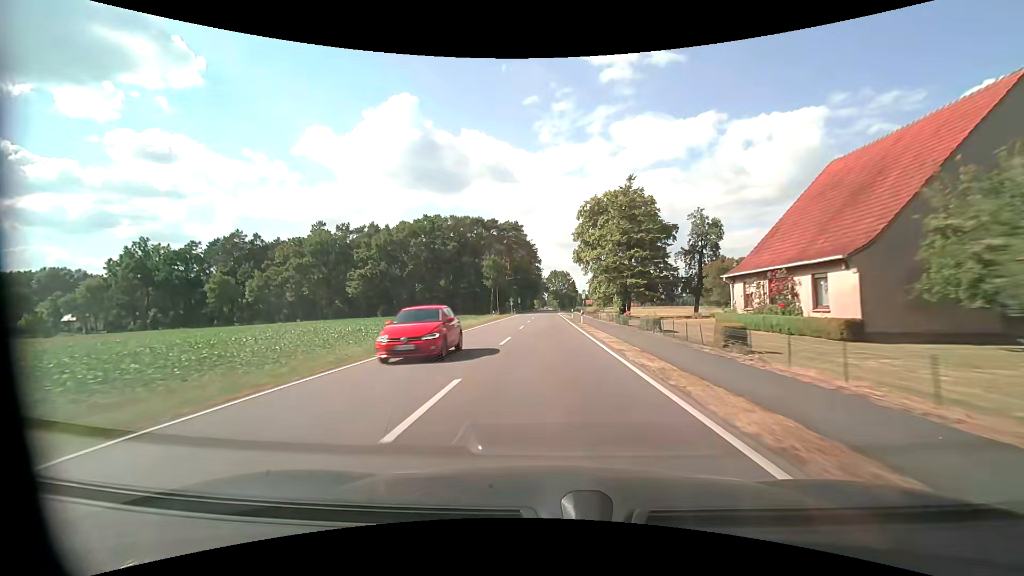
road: tertiary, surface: asphalt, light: Day
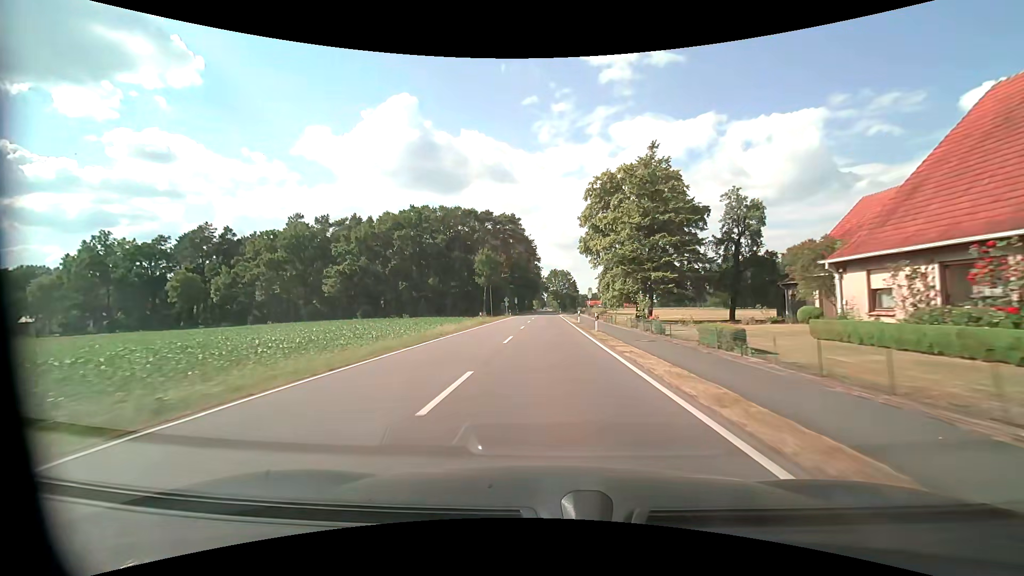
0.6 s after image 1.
(0.0, +11.1) m; 0°
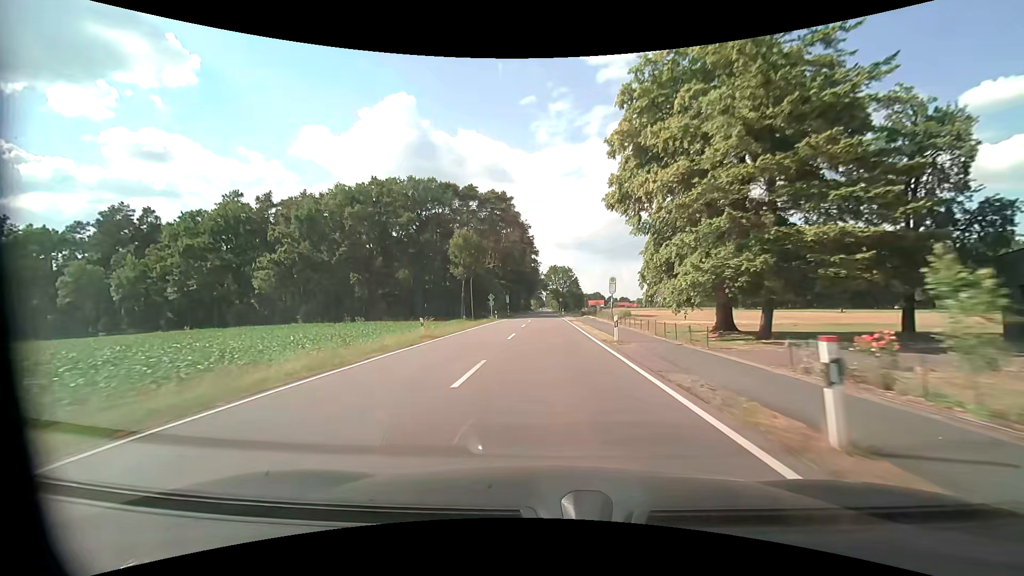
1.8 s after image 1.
(+0.1, +22.3) m; 0°
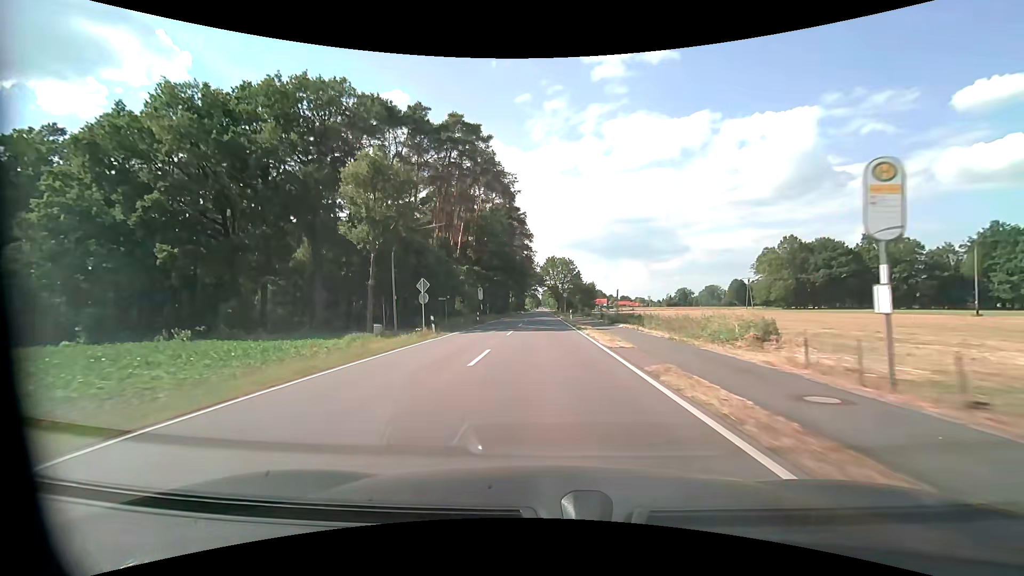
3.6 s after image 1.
(+0.1, +33.5) m; +1°
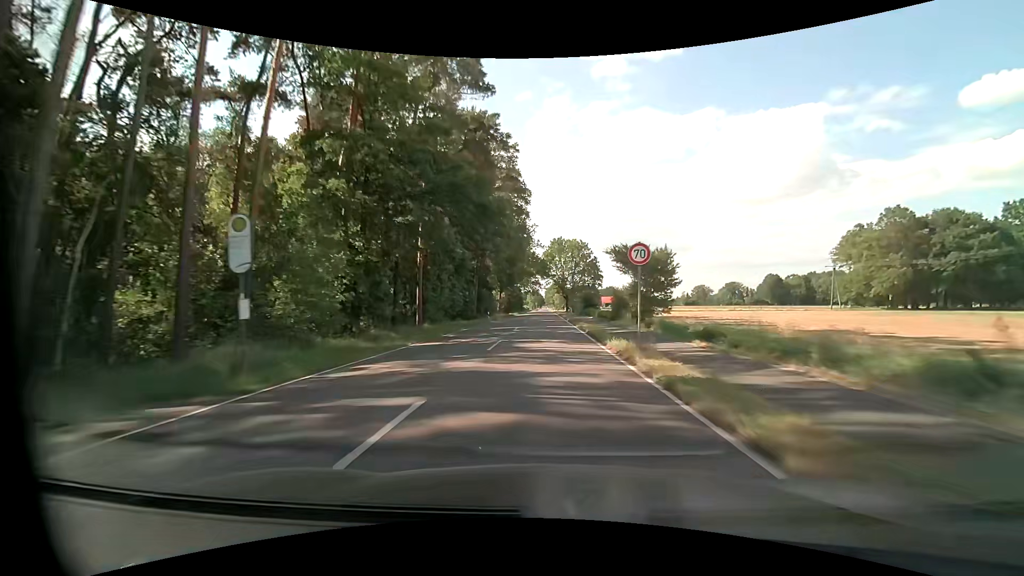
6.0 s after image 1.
(-0.3, +44.6) m; -1°
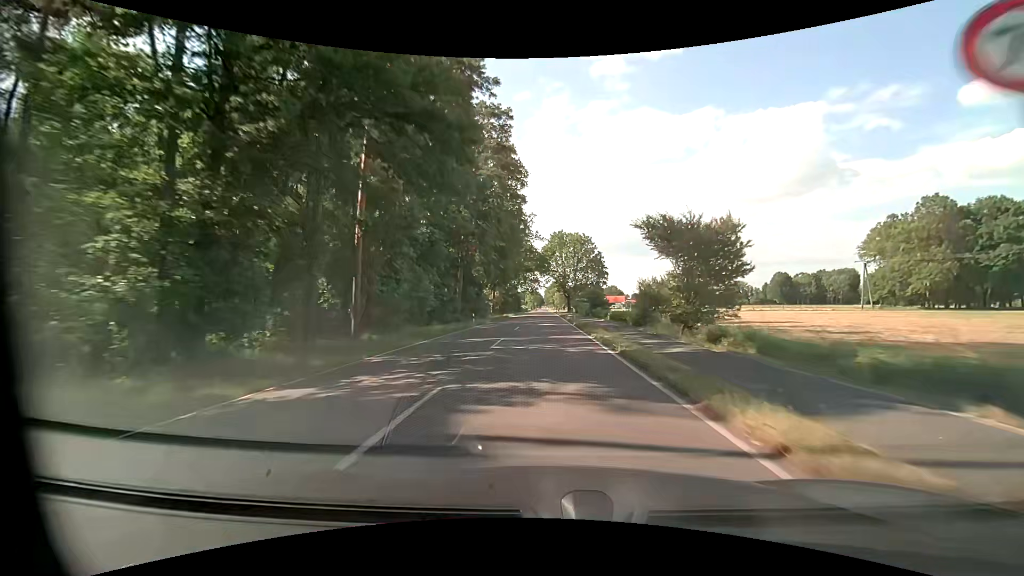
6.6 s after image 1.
(0.0, +11.2) m; 0°
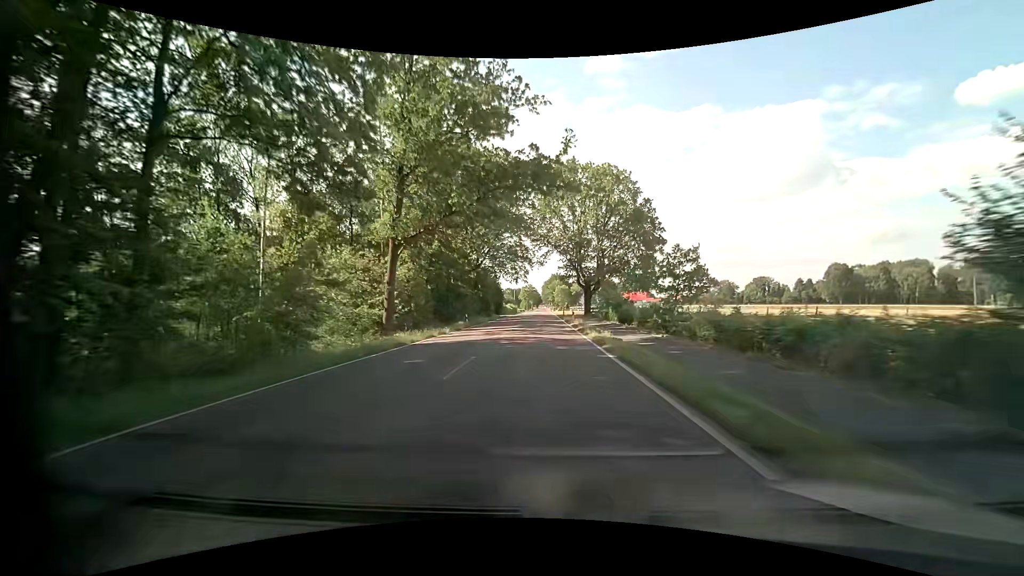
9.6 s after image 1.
(+0.2, +55.8) m; +1°
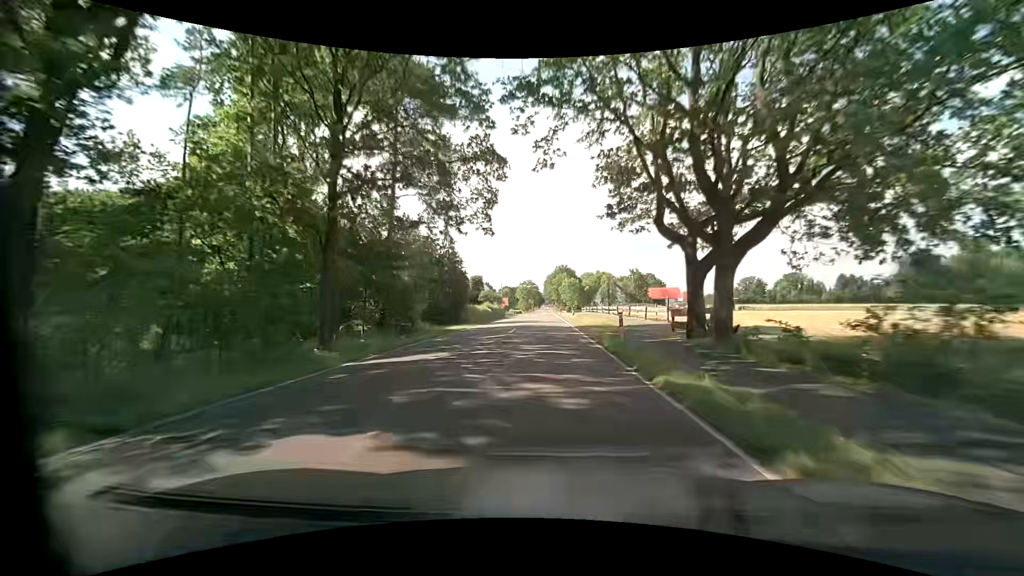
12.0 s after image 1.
(-0.3, +44.5) m; 0°
(0, +10) (0, +20) (0, +30) (0, +40) (0, +50) (0, +60) (0, +70) (0, +80) (0, +90) (0, +100) m
